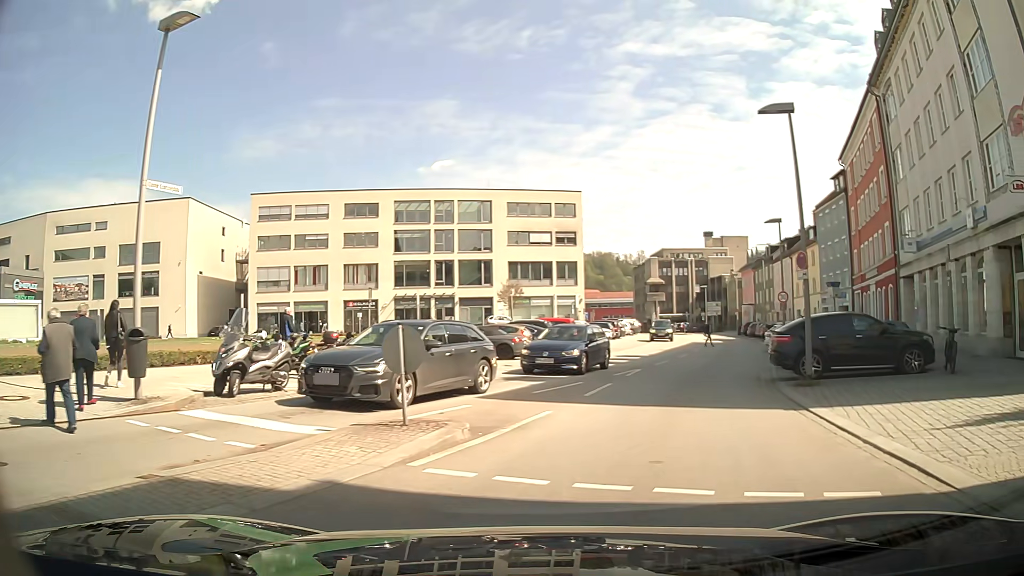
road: tertiary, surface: asphalt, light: Day
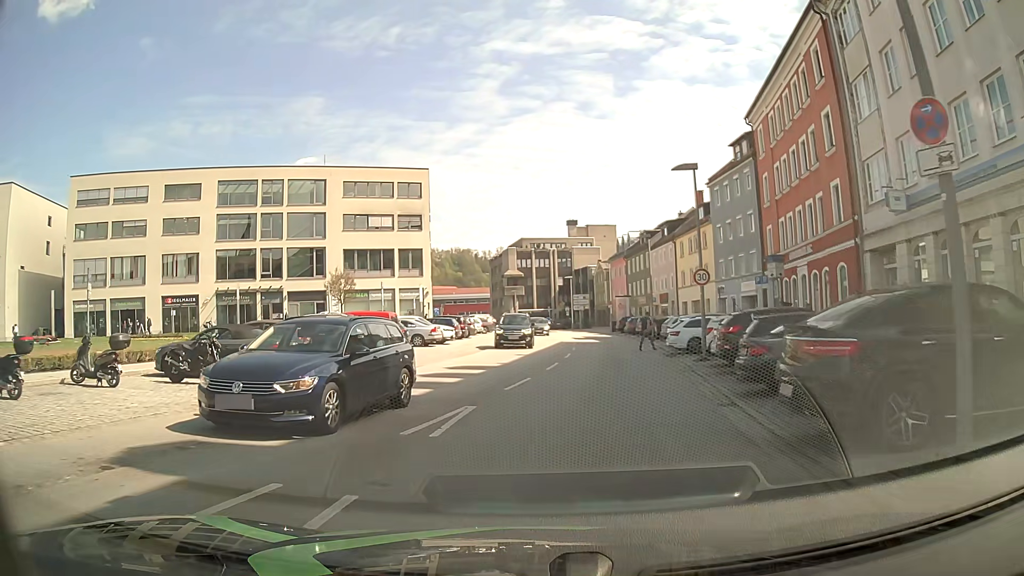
(+1.7, +11.3) m; +11°
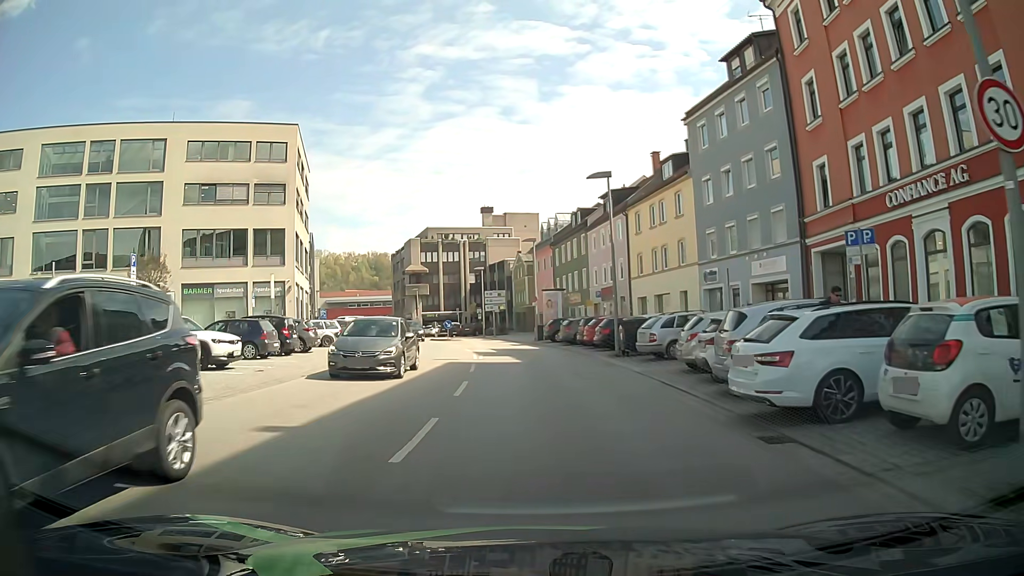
(+1.6, +19.2) m; +7°
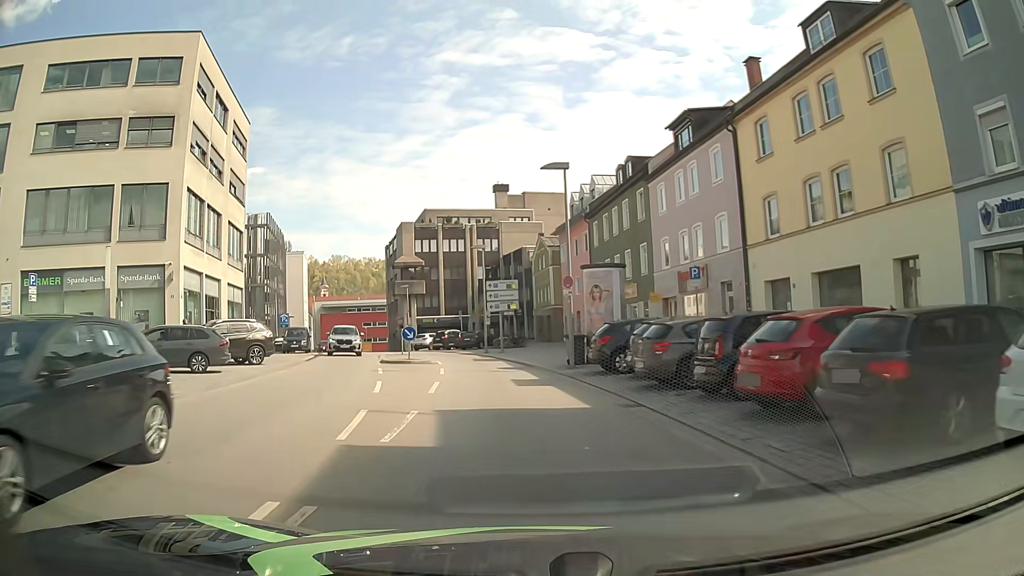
(-0.2, +22.1) m; -1°
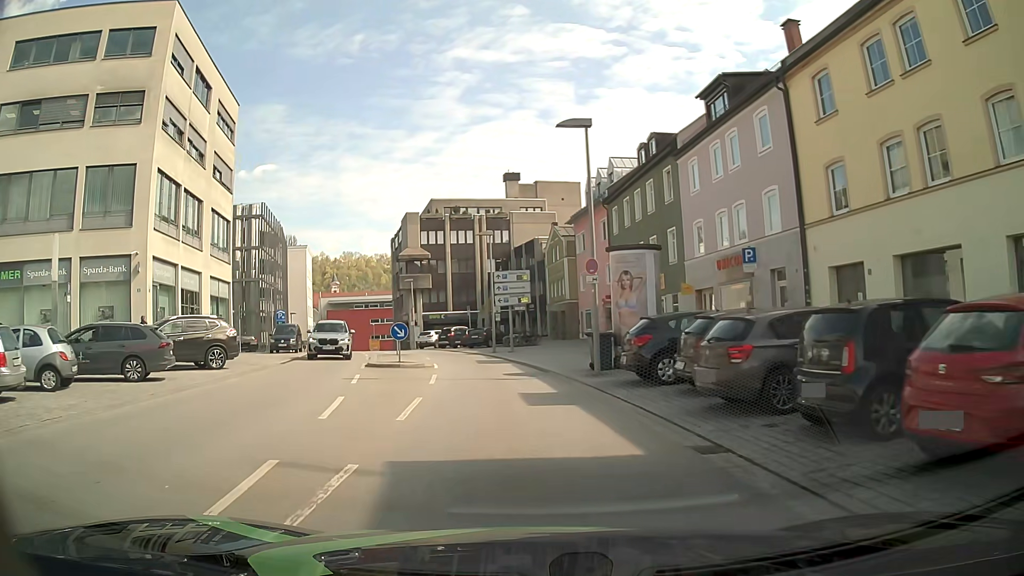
(-0.1, +4.4) m; -2°
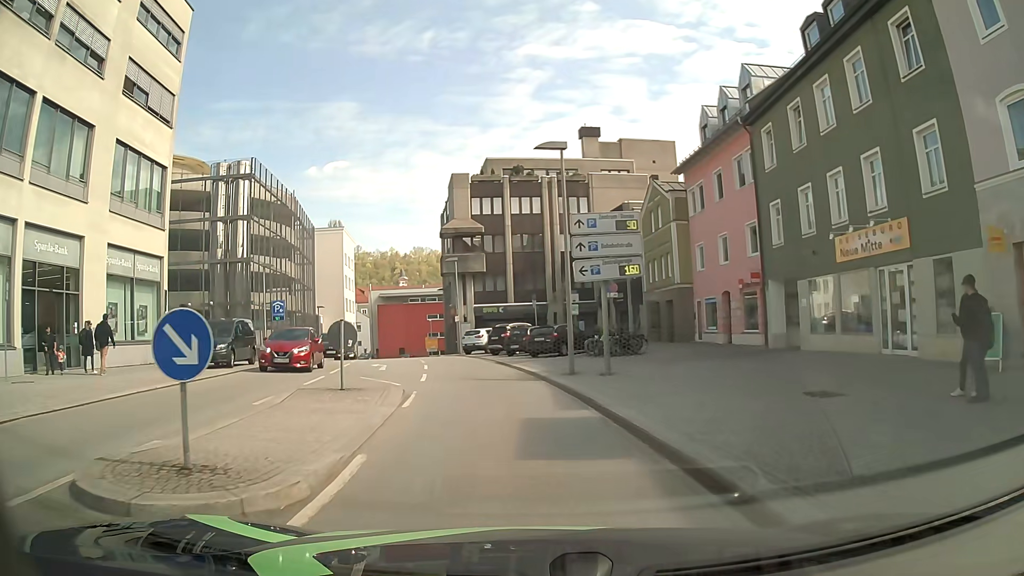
(-0.9, +17.8) m; -6°
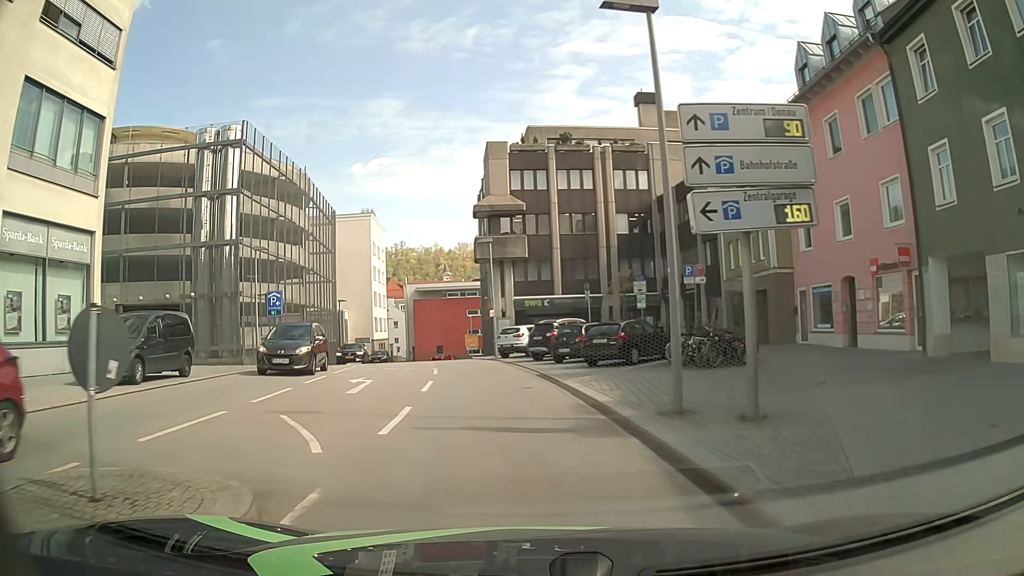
(-0.3, +8.9) m; -4°
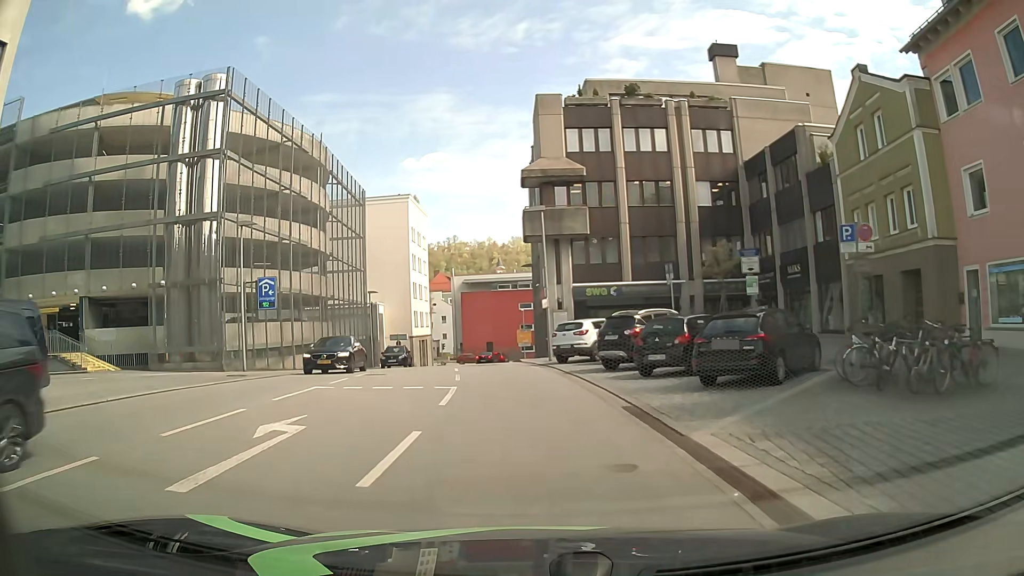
(-0.4, +9.0) m; -4°
